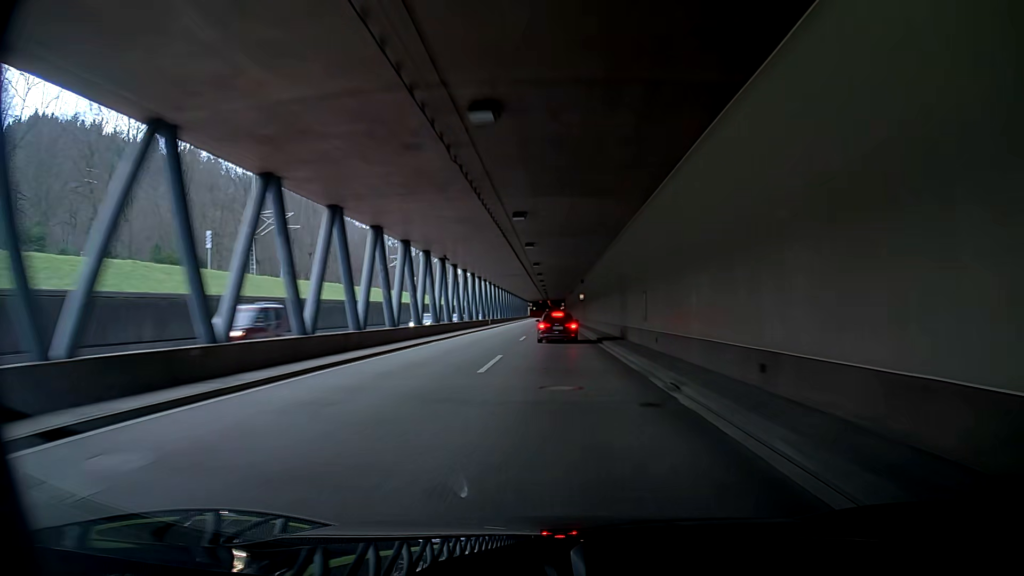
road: trunk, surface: asphalt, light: Day
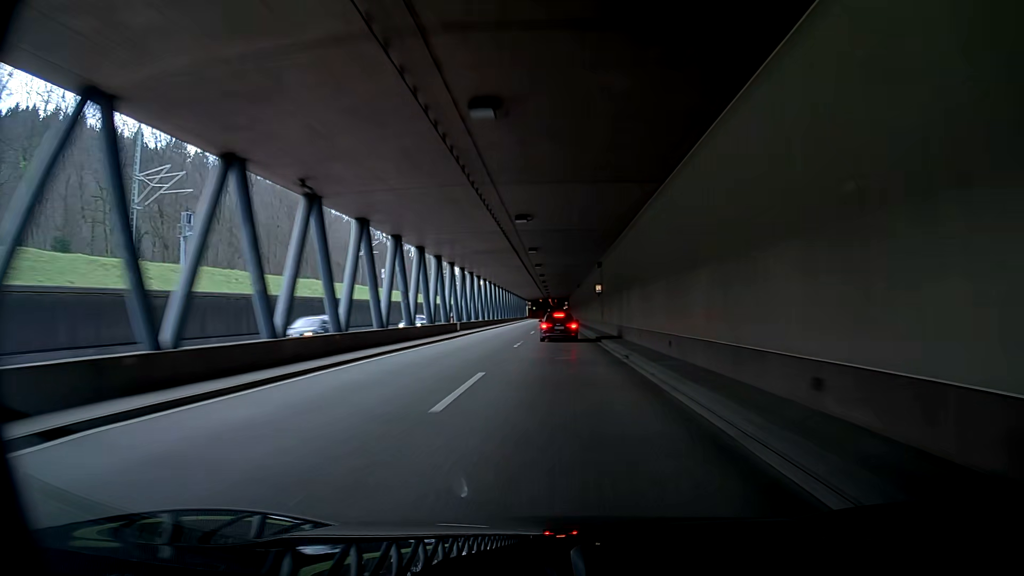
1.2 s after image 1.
(+0.5, +24.0) m; +3°
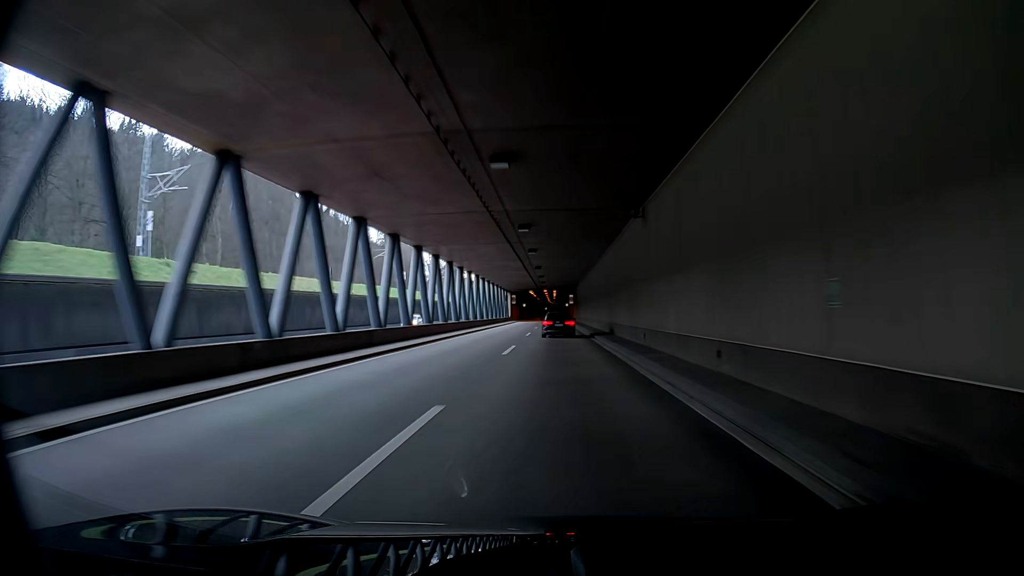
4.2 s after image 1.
(0.0, +59.9) m; -3°
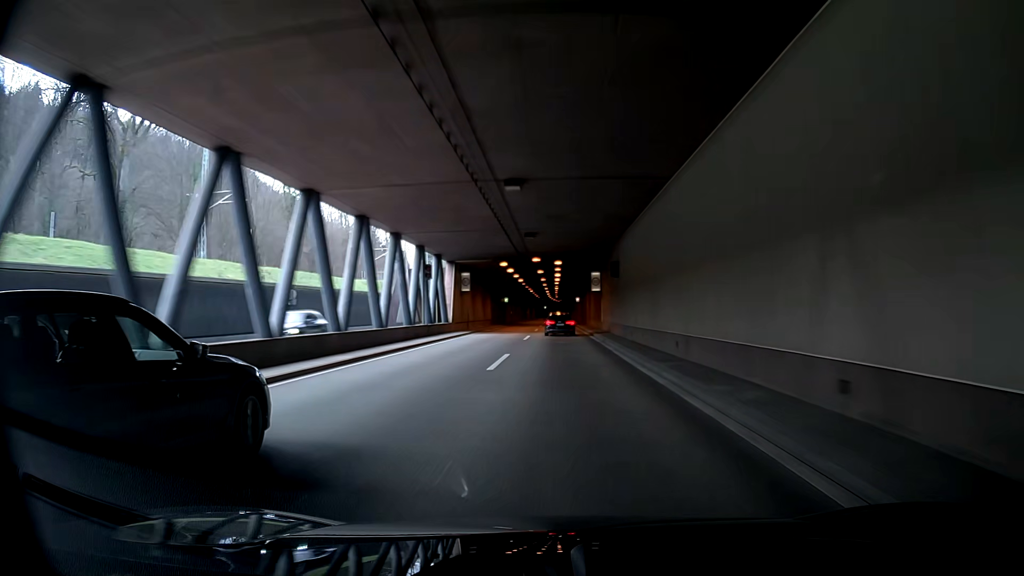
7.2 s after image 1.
(-0.5, +59.9) m; -1°
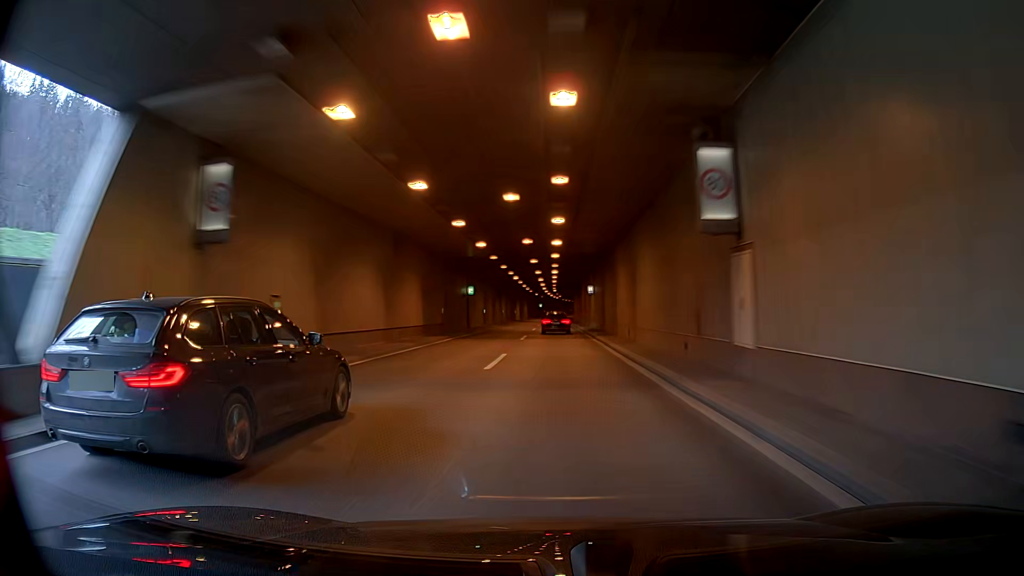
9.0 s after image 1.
(+0.8, +36.0) m; +2°
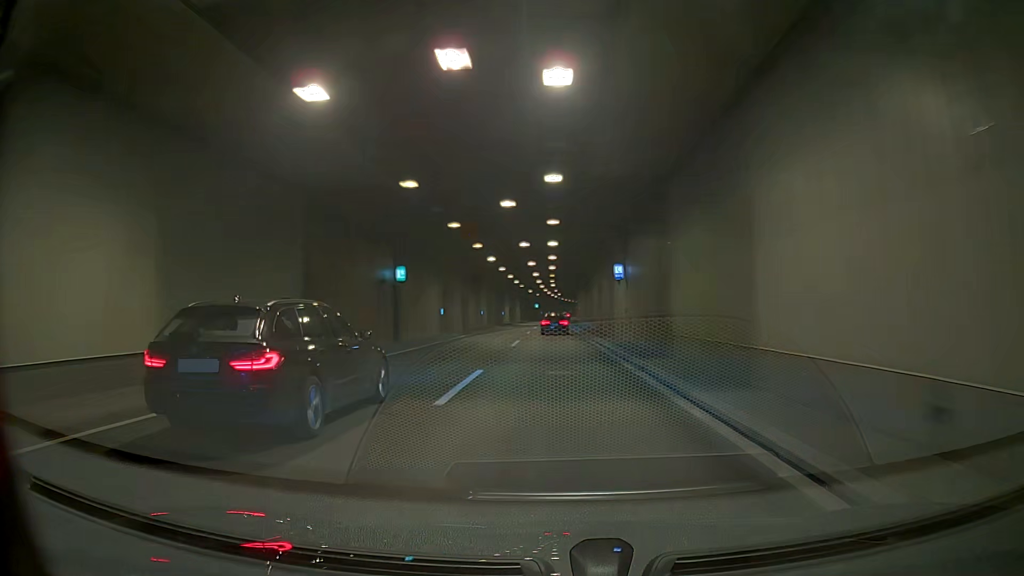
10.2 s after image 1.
(-0.1, +24.0) m; -1°
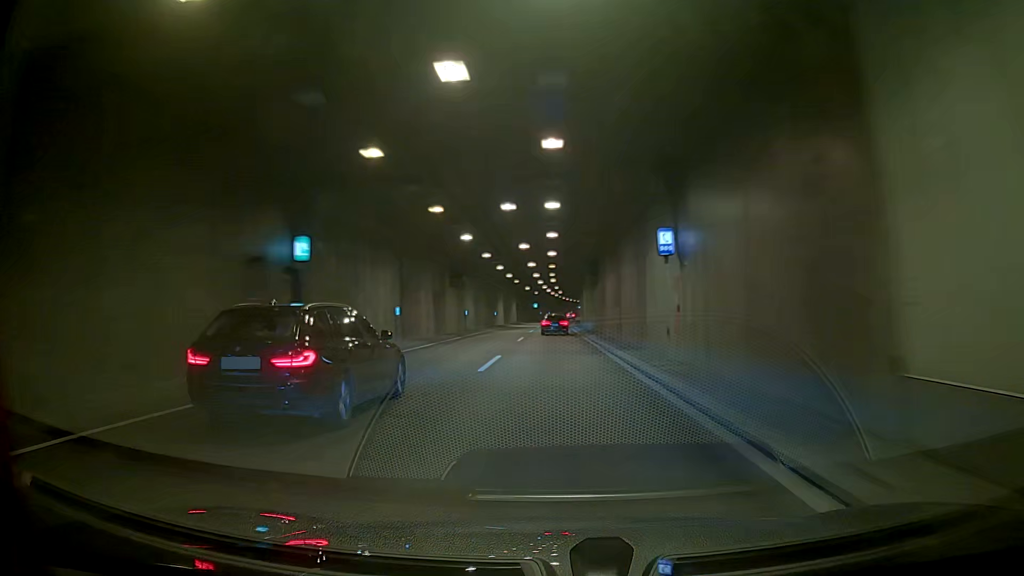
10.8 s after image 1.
(0.0, +12.0) m; 0°
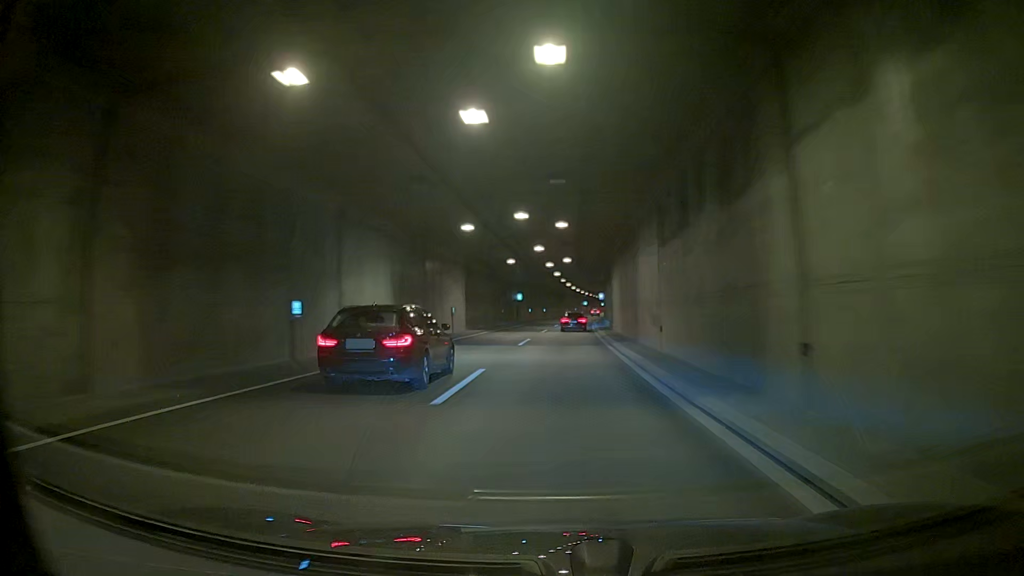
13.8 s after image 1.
(-1.2, +60.2) m; -3°
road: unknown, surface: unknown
